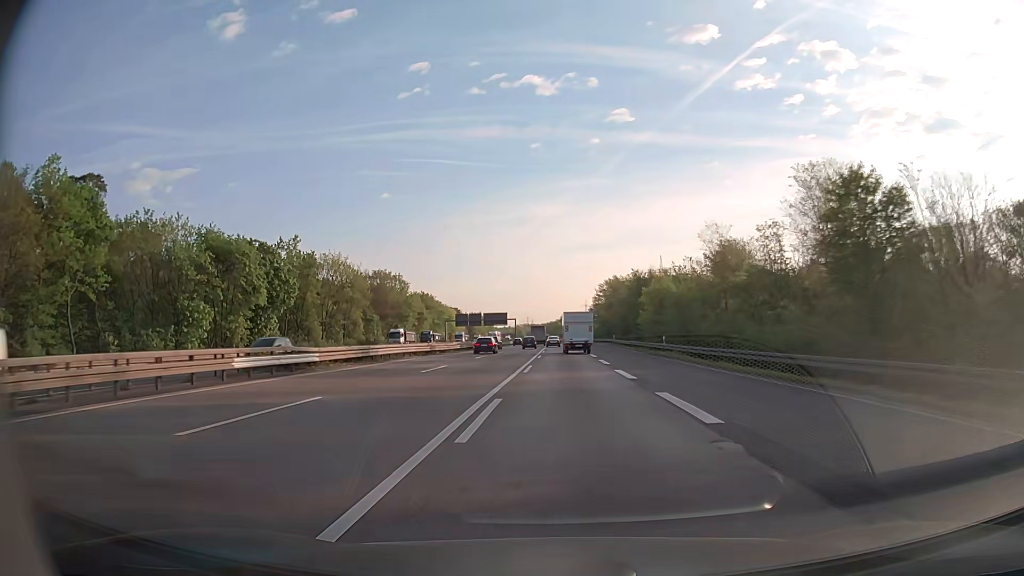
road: motorway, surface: asphalt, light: Day
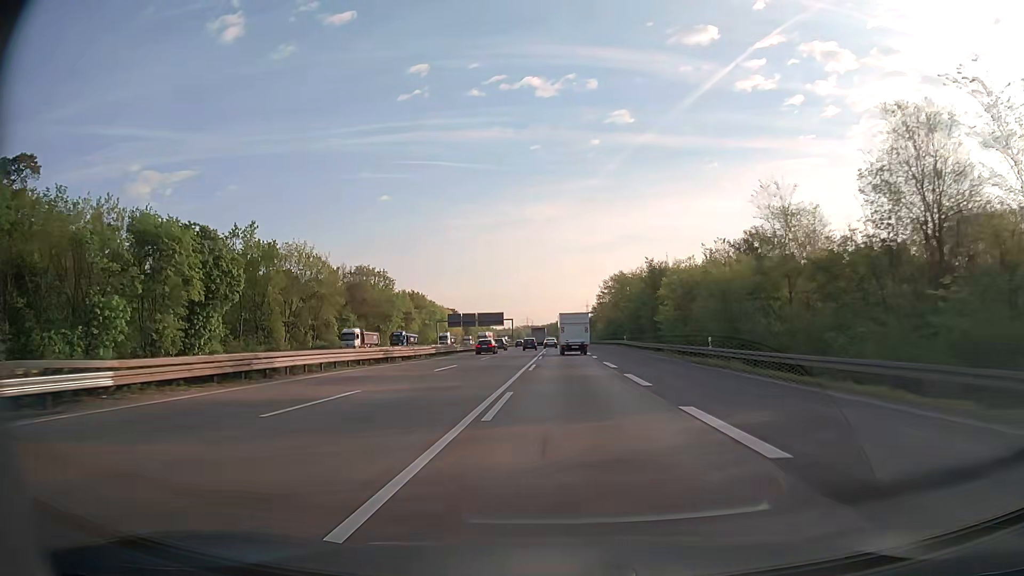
(0.0, +15.0) m; 0°
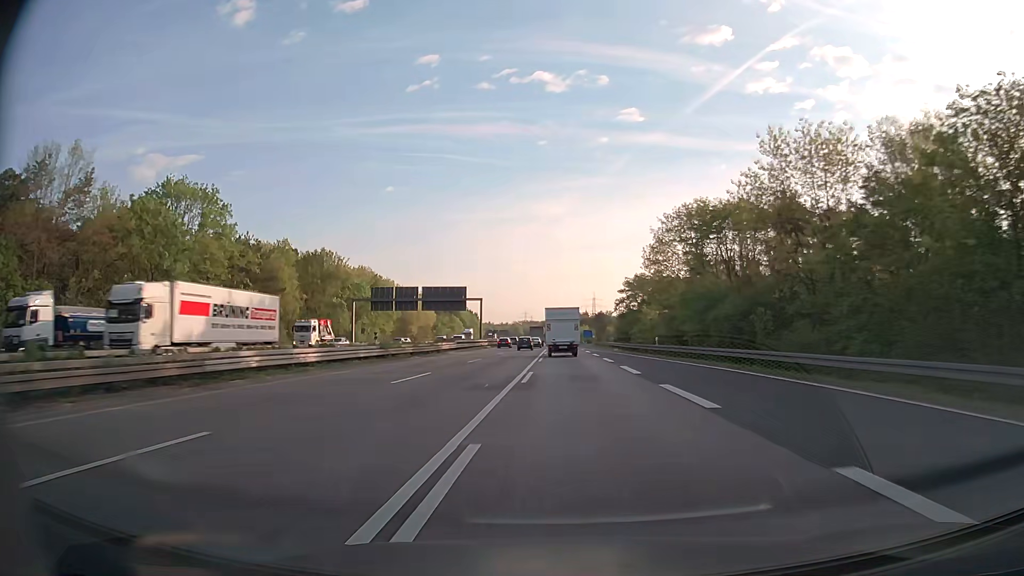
(+0.1, +79.5) m; 0°
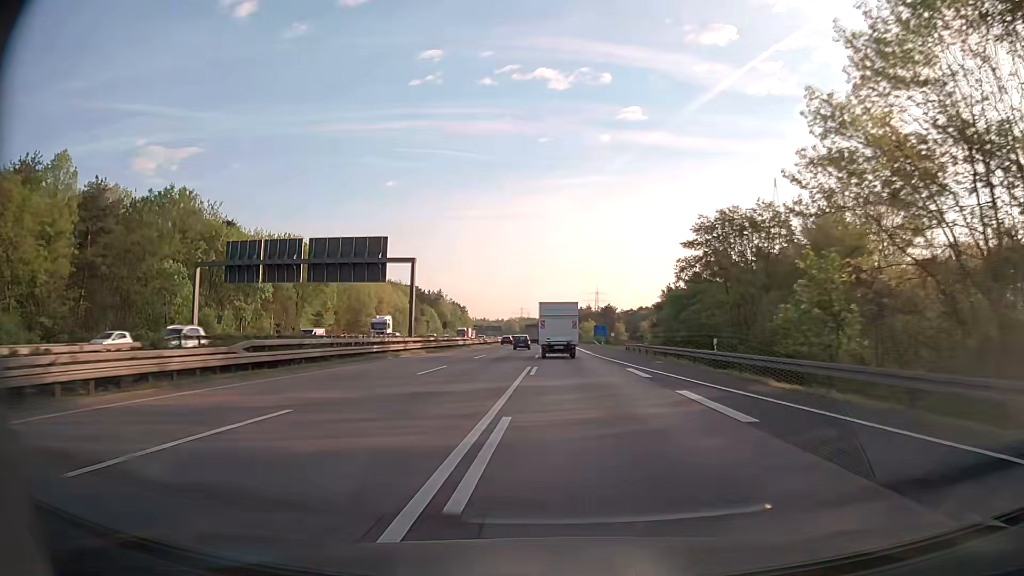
(0.0, +50.1) m; 0°
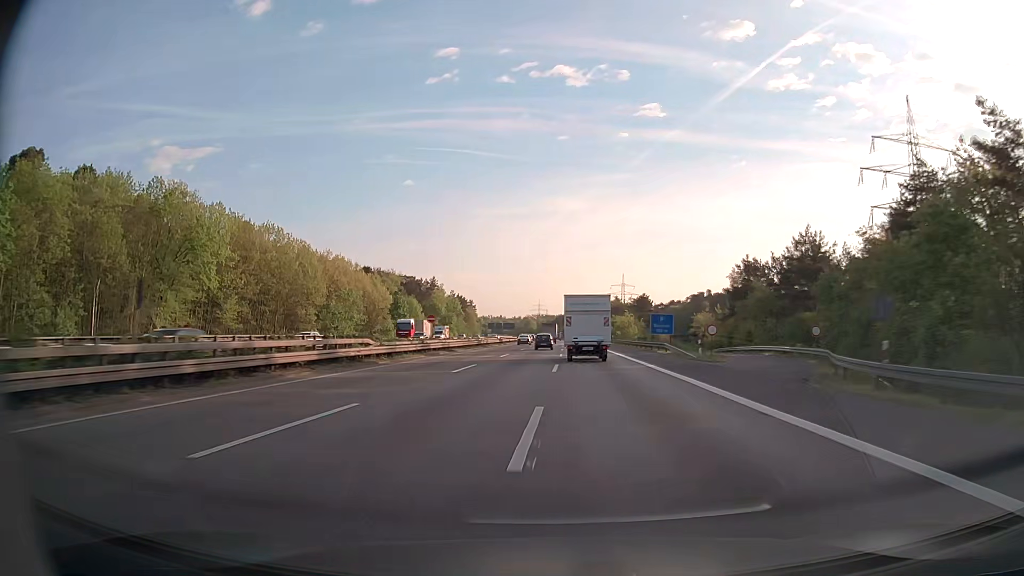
(-0.6, +51.6) m; -2°
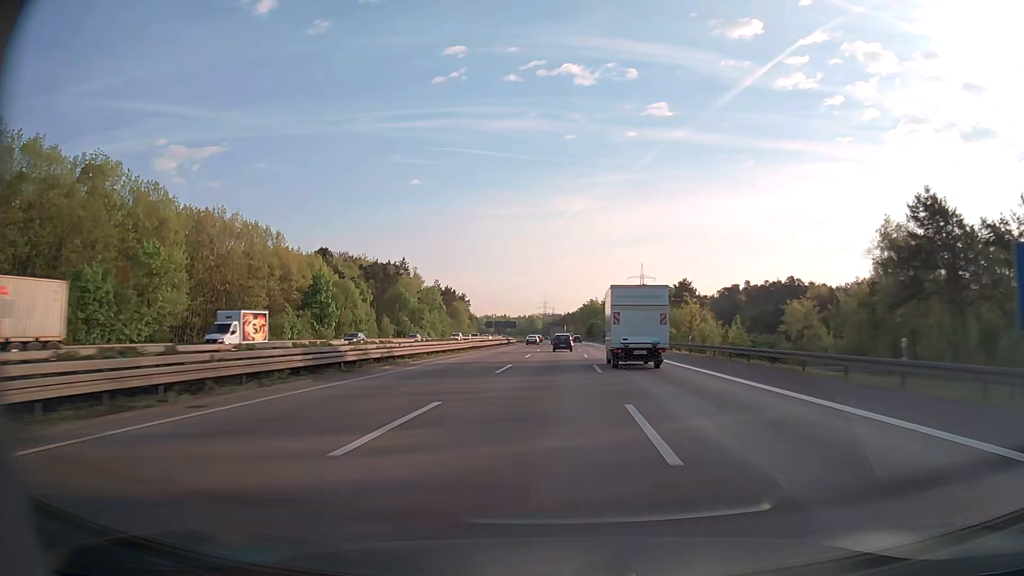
(-0.5, +53.0) m; -1°
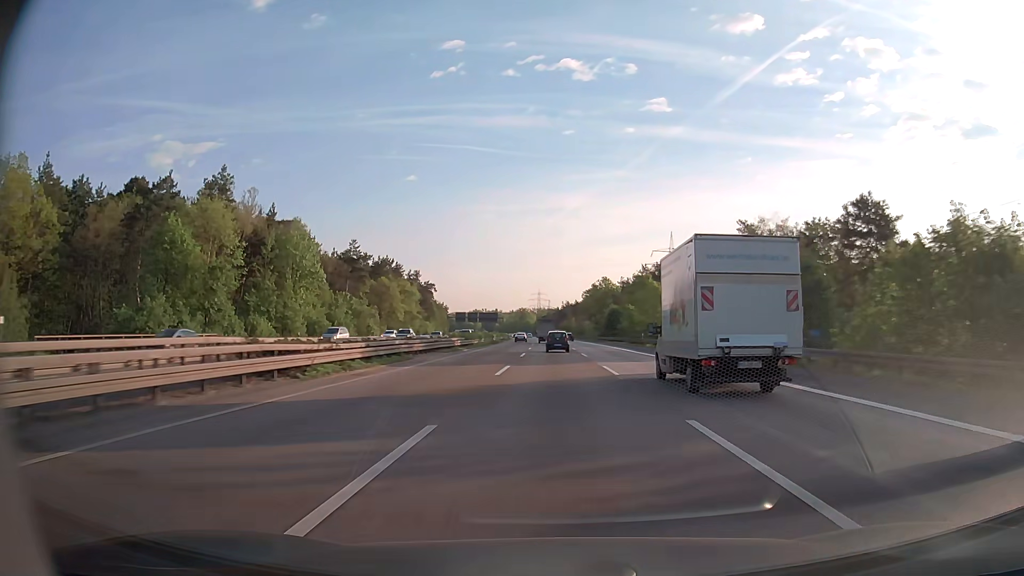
(+0.5, +91.2) m; 0°
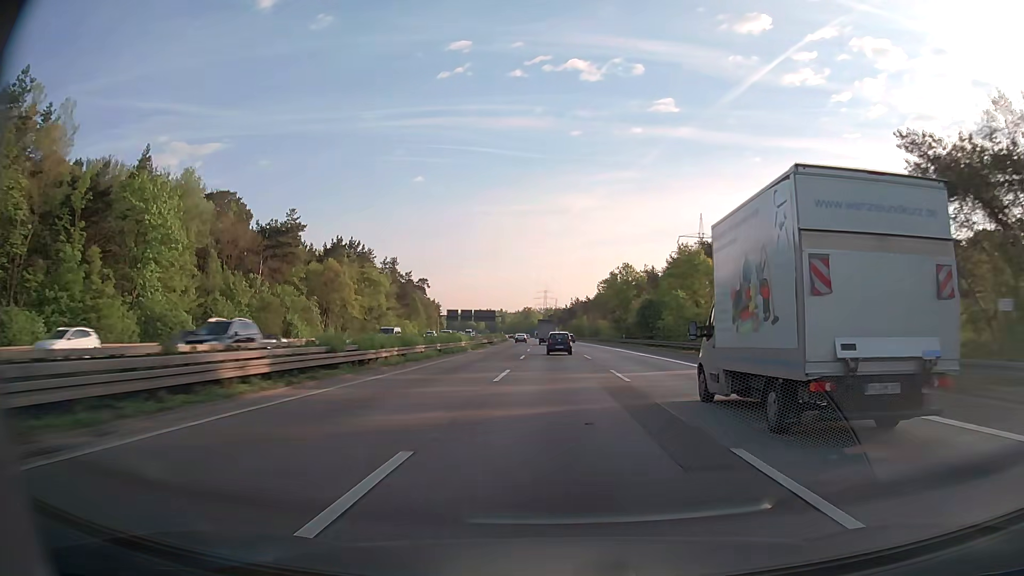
(-0.2, +37.1) m; -1°
(0, +10) (0, +20) (0, +30) (0, +40) (0, +50) (-1, +60) (-1, +70) (-1, +80) (-2, +90) (-2, +100) m
